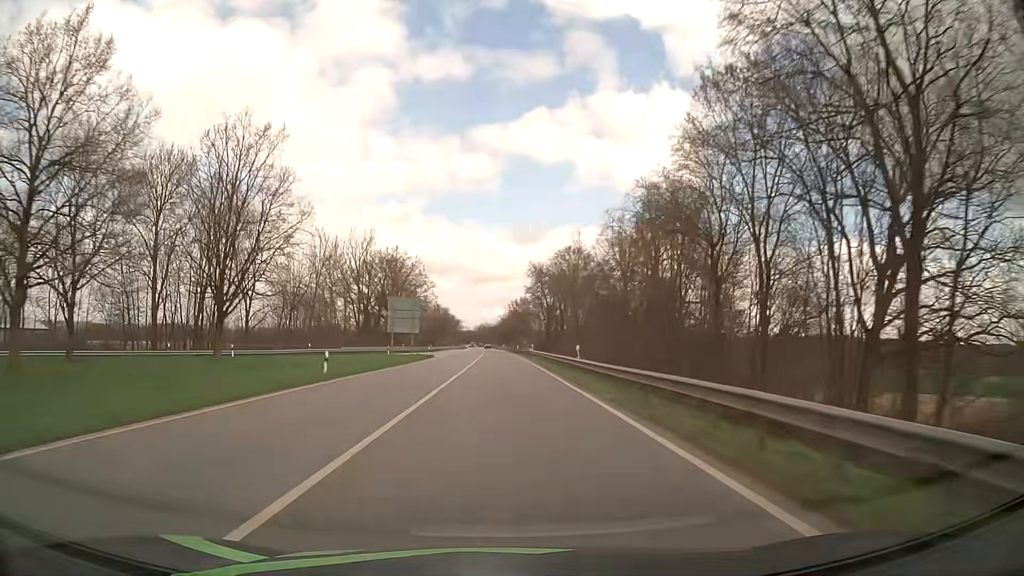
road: primary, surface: asphalt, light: Day
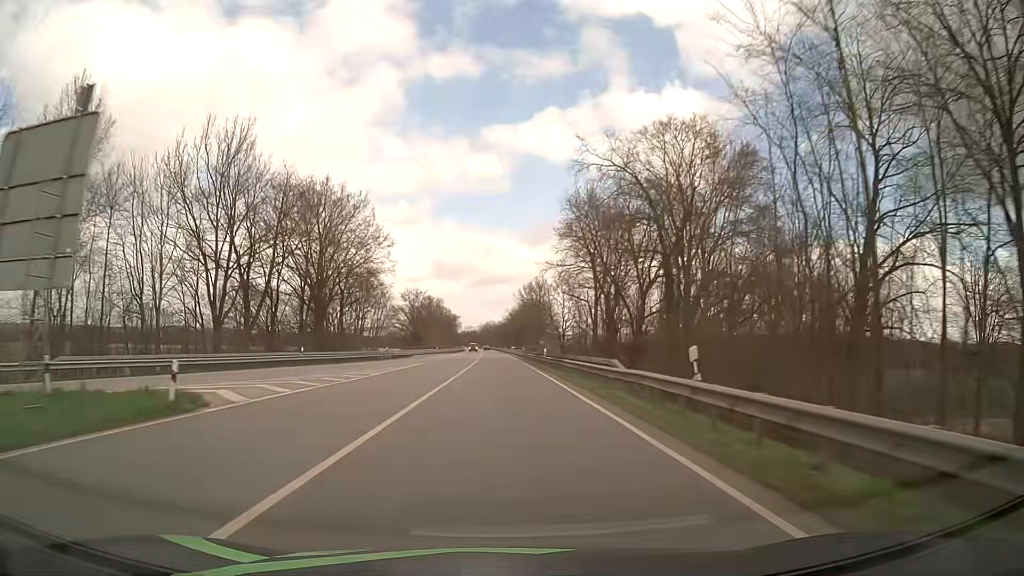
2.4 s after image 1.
(-0.2, +53.8) m; -1°
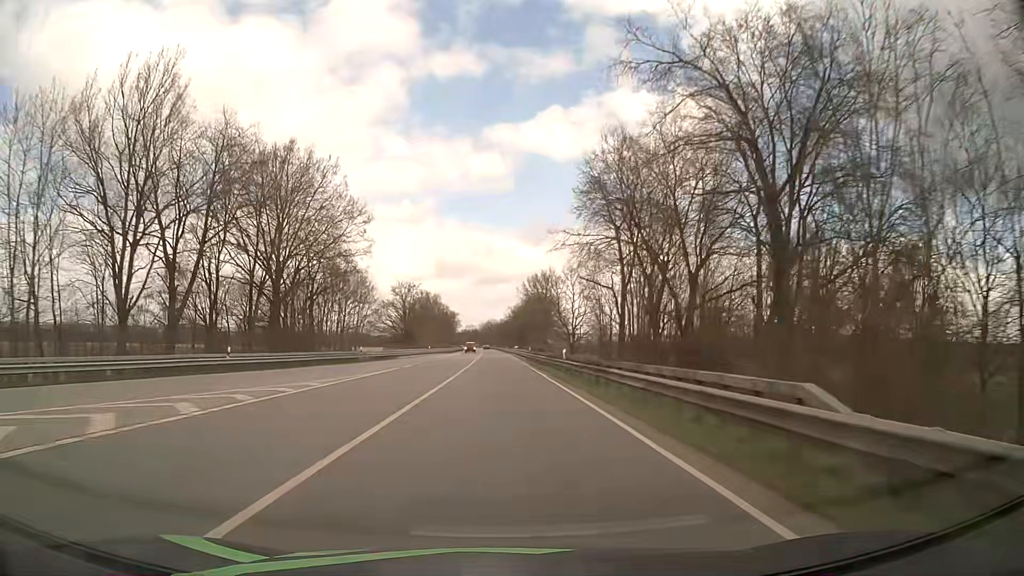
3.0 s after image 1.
(0.0, +13.6) m; 0°
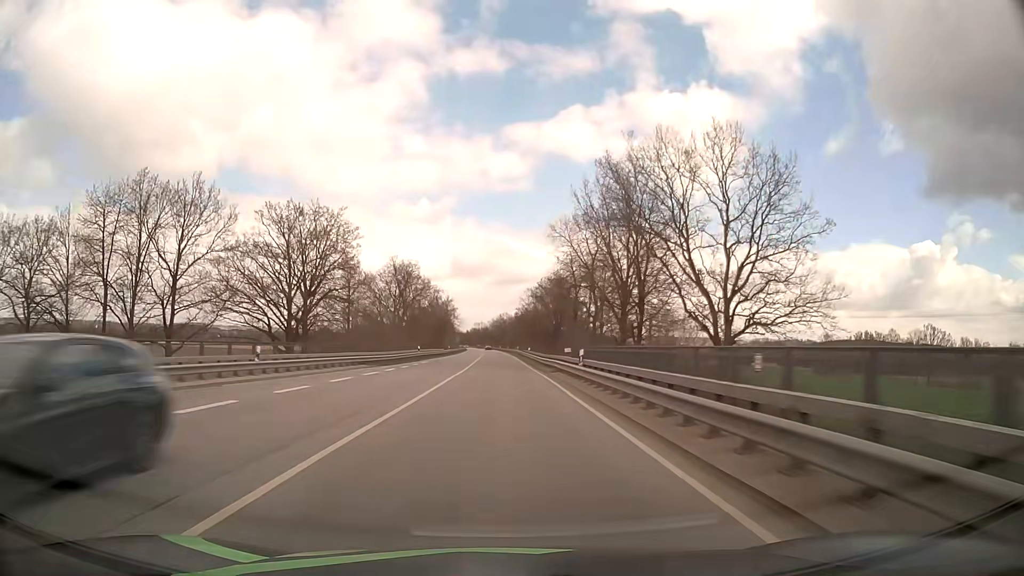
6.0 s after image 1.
(-0.6, +68.9) m; -1°
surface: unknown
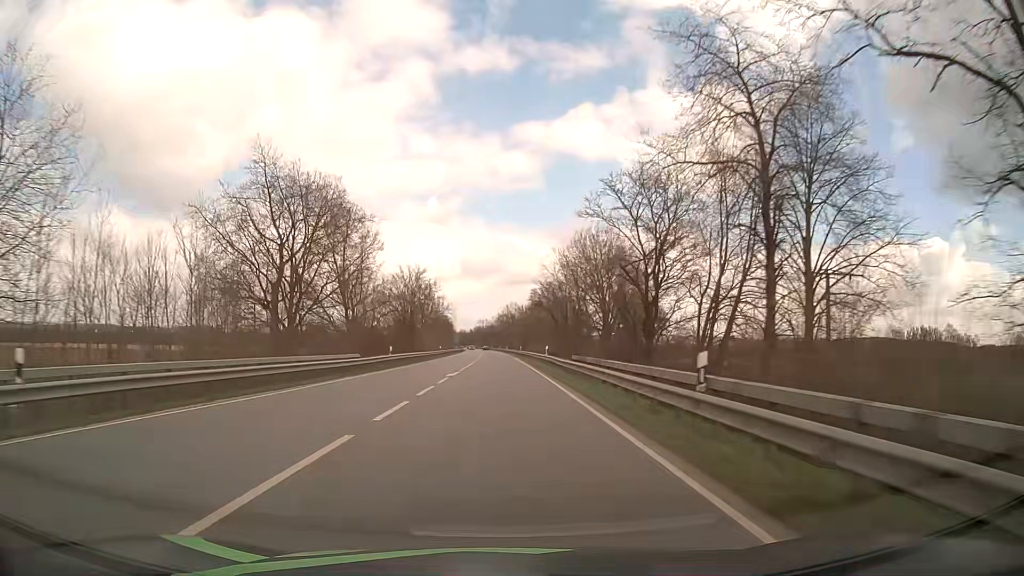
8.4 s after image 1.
(-0.2, +56.1) m; 0°
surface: asphalt
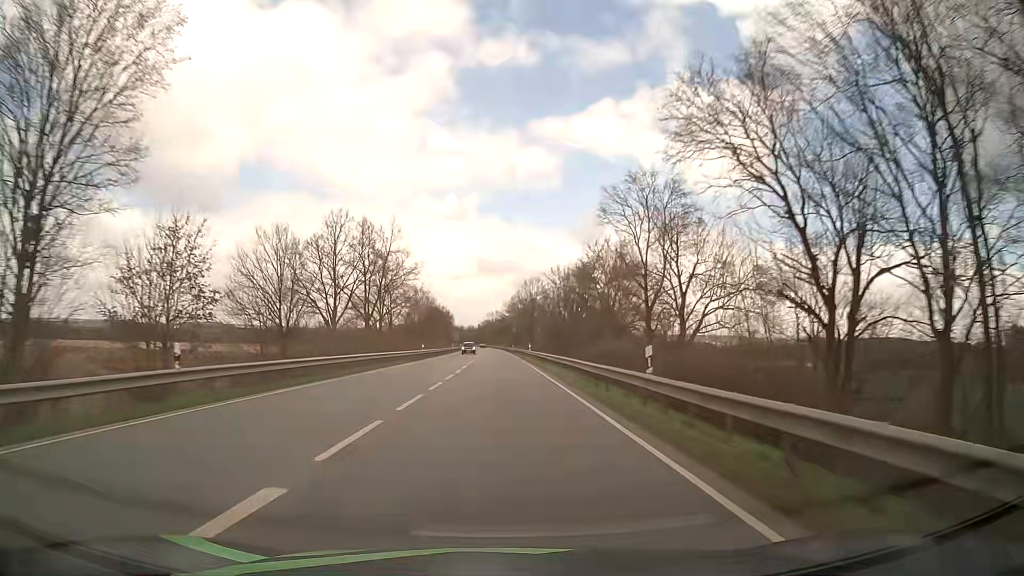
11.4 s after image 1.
(-0.8, +71.0) m; -1°
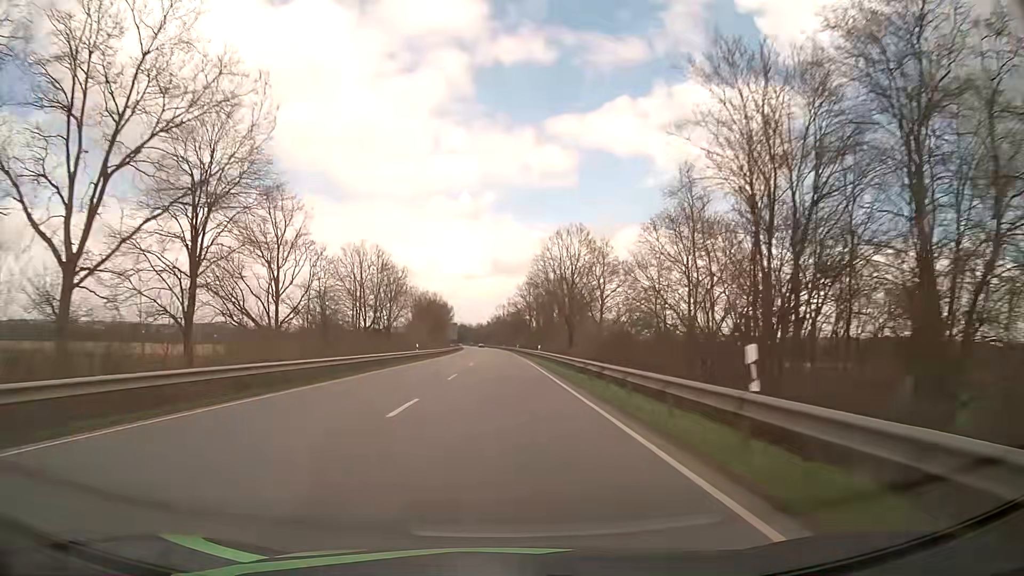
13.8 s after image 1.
(-0.4, +57.6) m; -1°
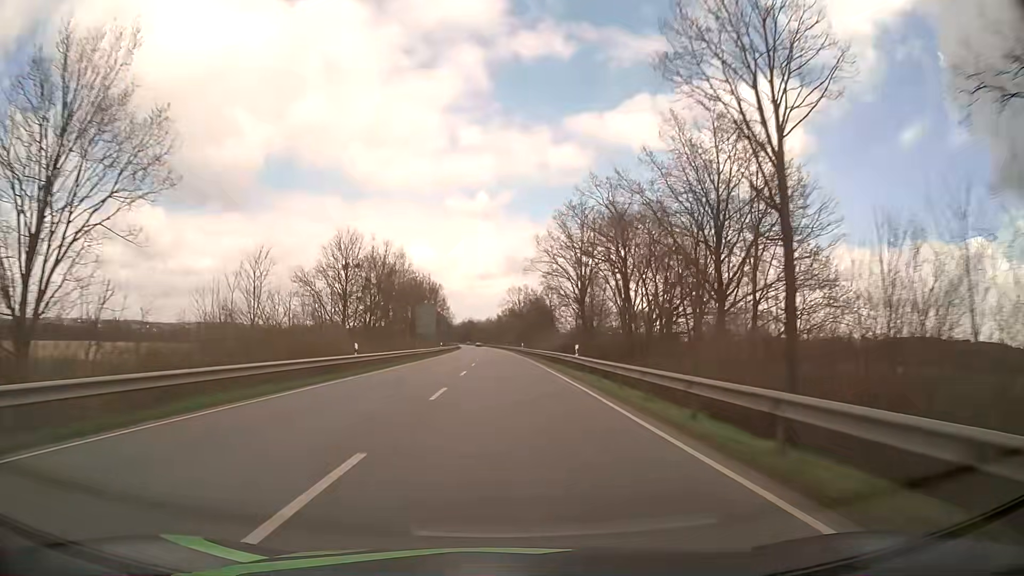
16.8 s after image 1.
(-0.8, +72.7) m; -1°
(0, +10) (0, +20) (0, +30) (0, +40) (0, +50) (0, +60) (-1, +70) (-1, +80) (-1, +90) (-1, +100) m
